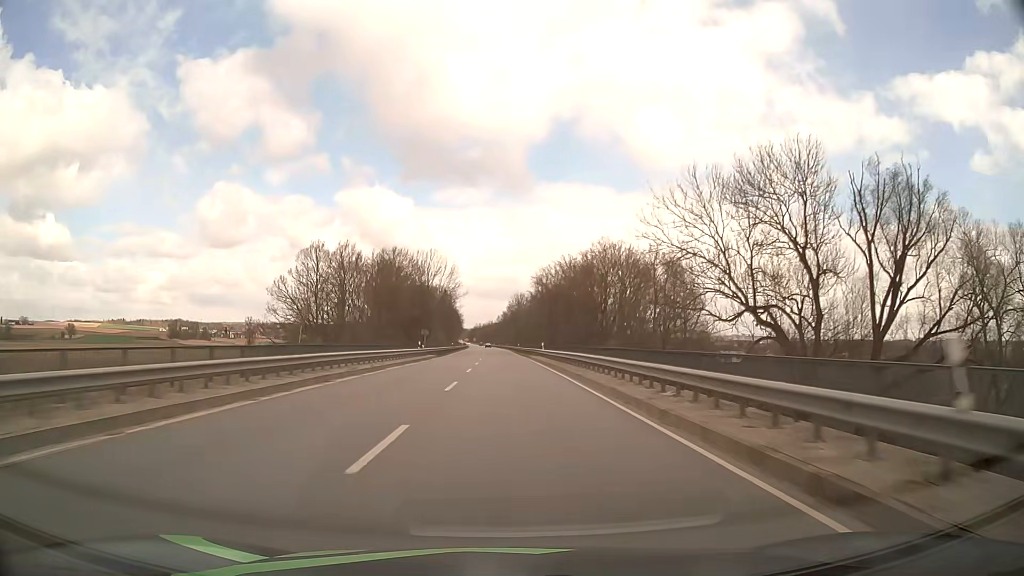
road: primary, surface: asphalt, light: Day
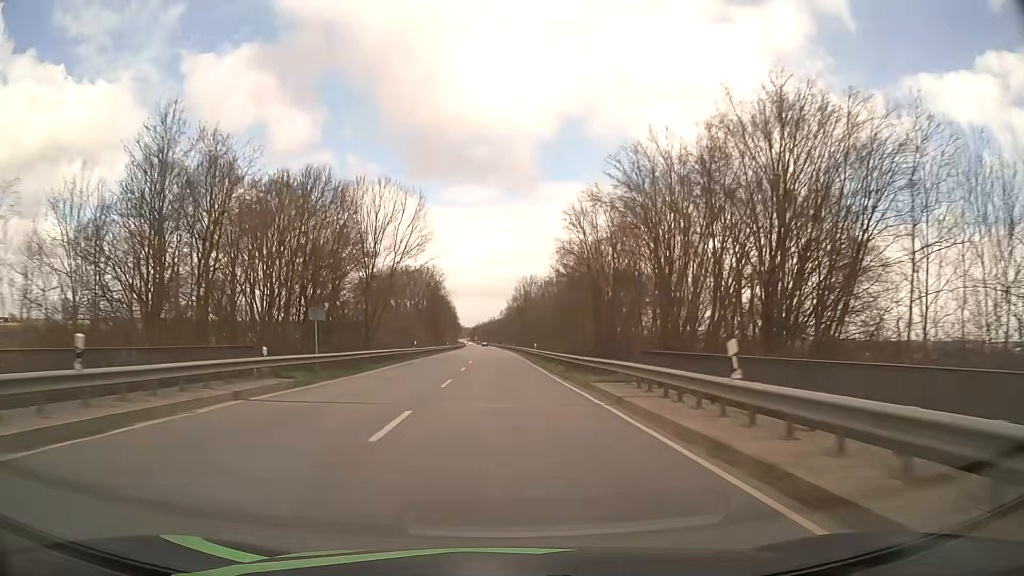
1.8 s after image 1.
(-0.1, +45.2) m; 0°
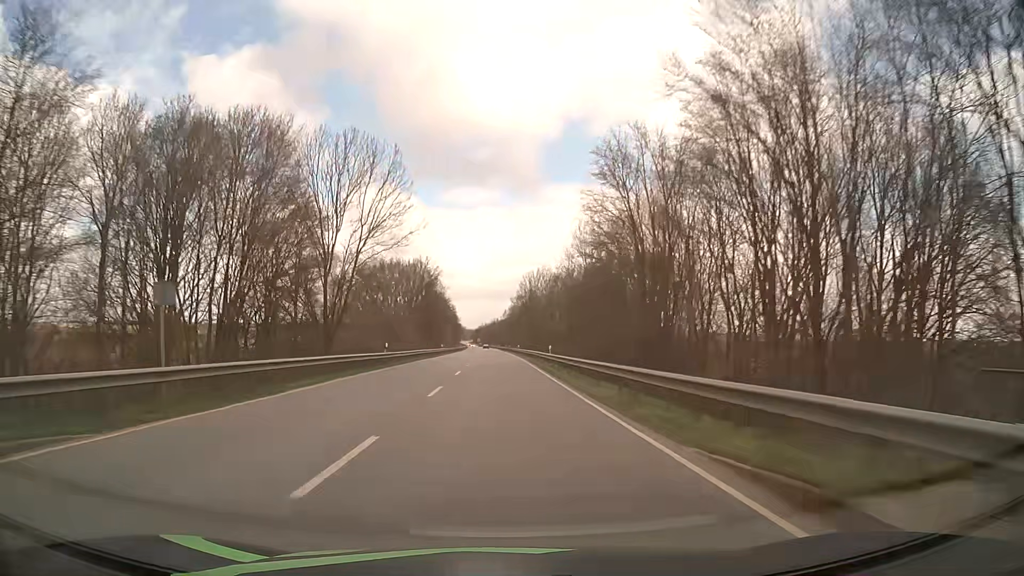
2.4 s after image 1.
(0.0, +15.0) m; 0°
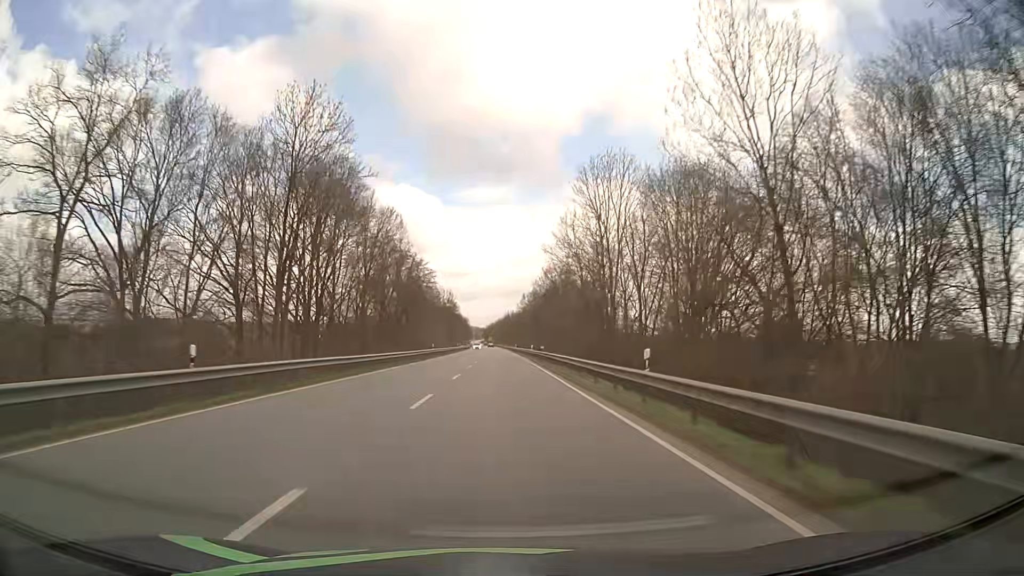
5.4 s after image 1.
(-1.1, +74.9) m; -1°
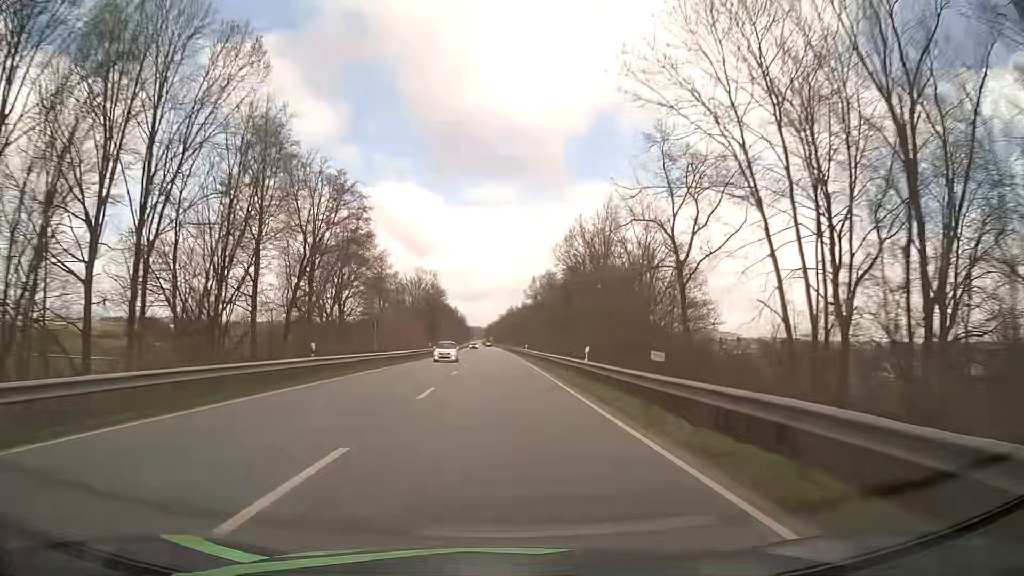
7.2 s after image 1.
(-0.1, +44.9) m; 0°
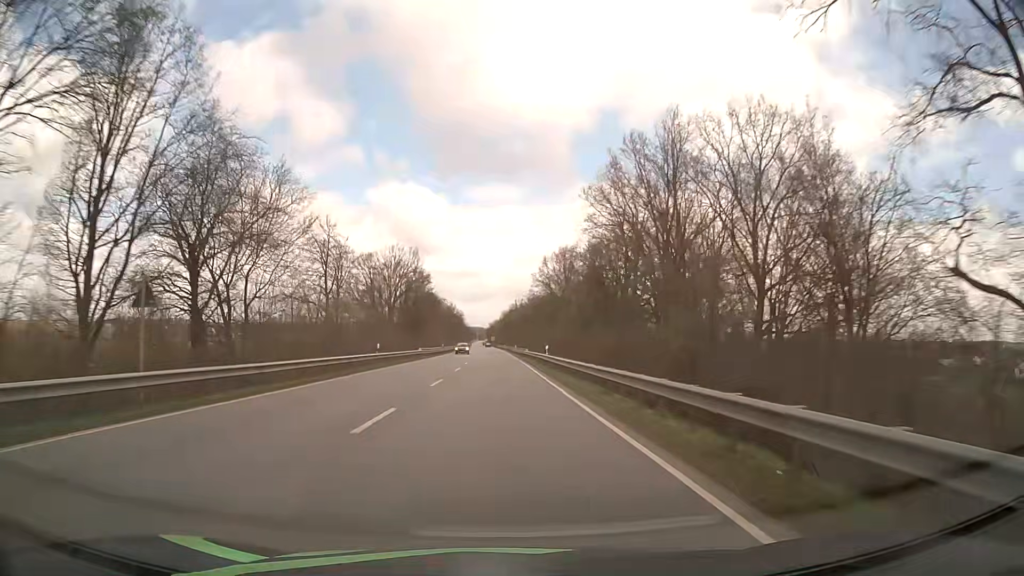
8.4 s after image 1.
(0.0, +29.9) m; -1°
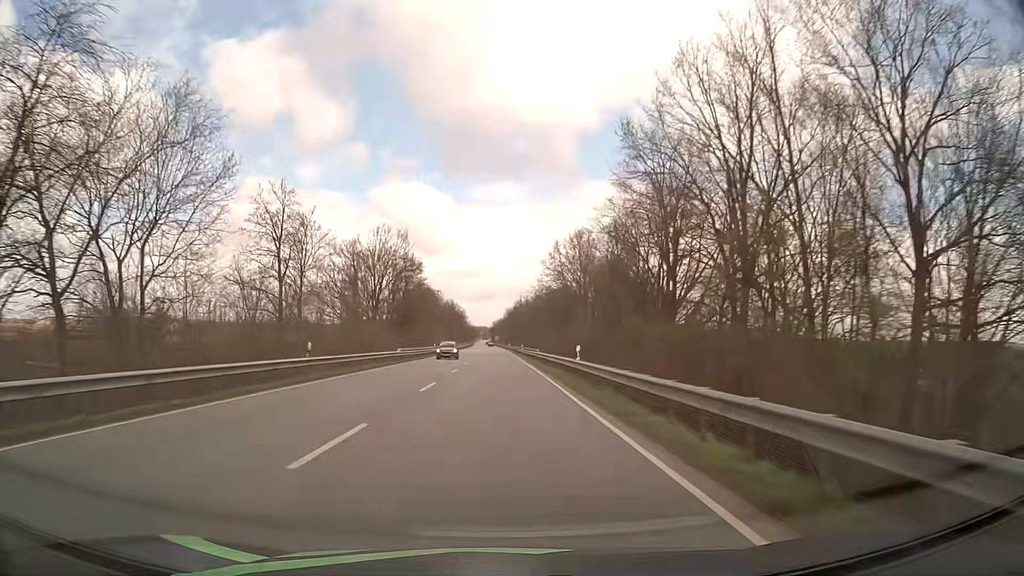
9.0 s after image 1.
(+0.1, +14.9) m; 0°
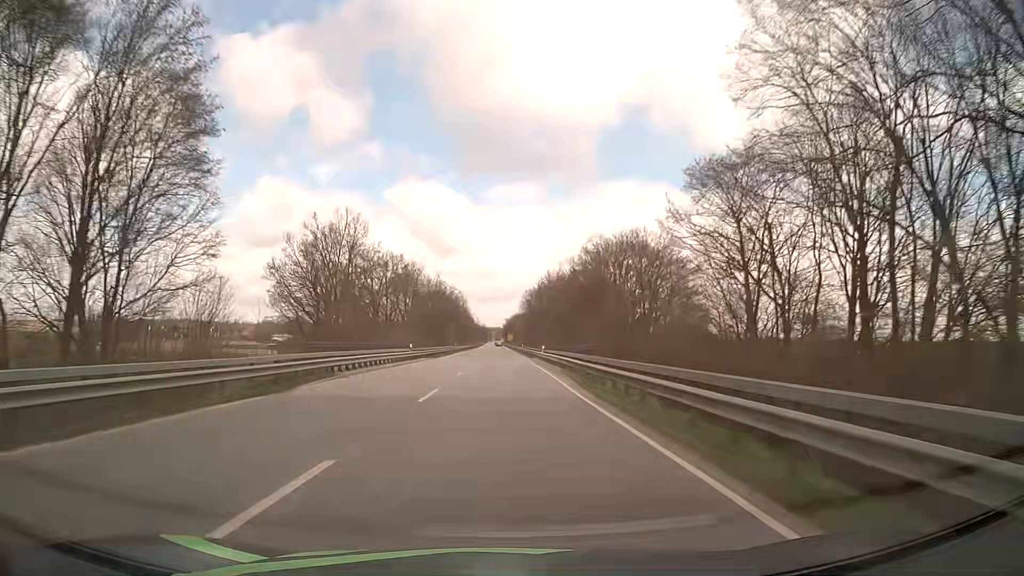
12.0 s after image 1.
(-1.0, +74.5) m; -1°
(0, +10) (0, +20) (0, +30) (0, +40) (0, +50) (-1, +60) (-1, +70) (-1, +80) (-1, +90) (-1, +100) m
